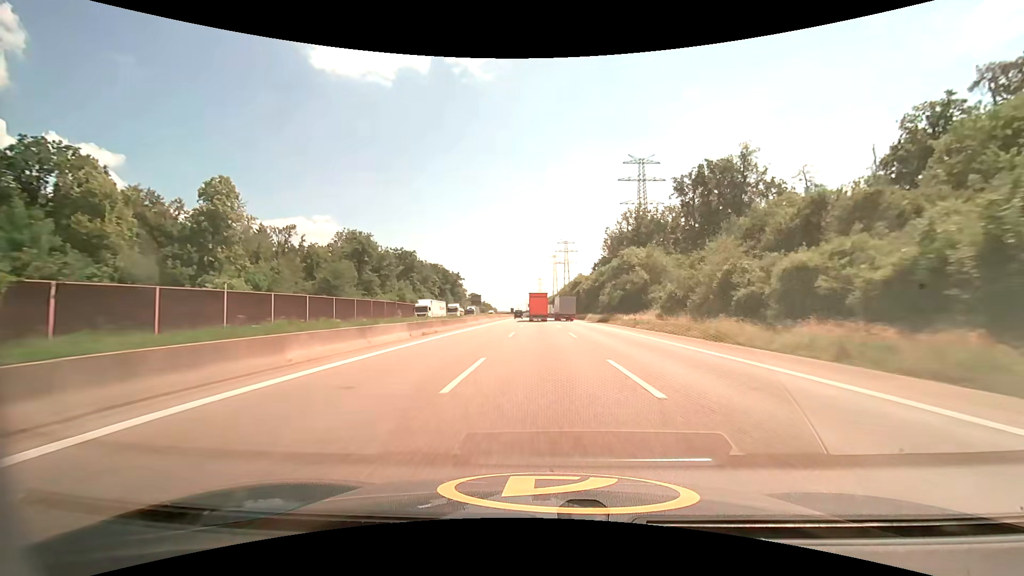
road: motorway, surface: asphalt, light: Day
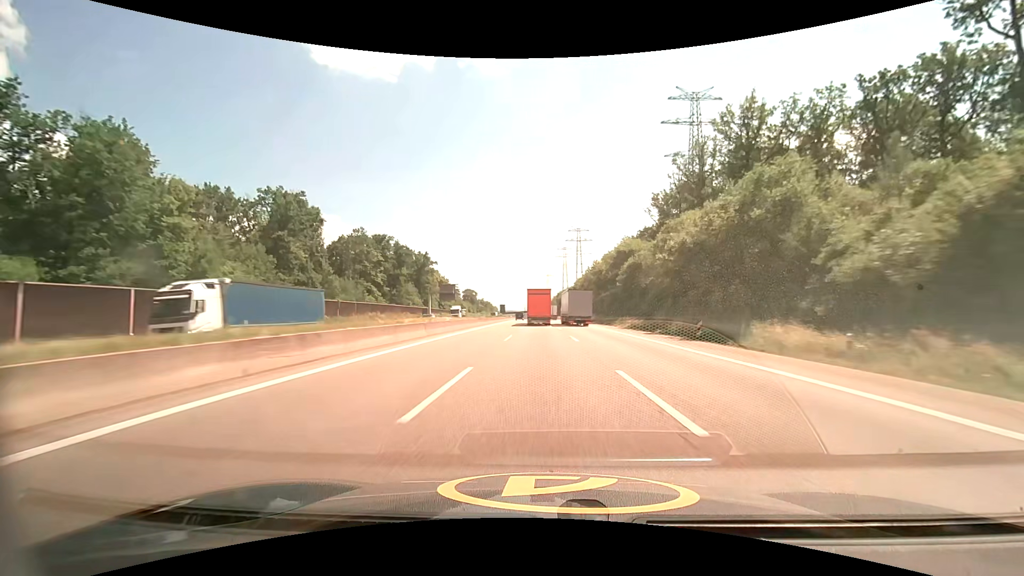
(-0.5, +73.6) m; -1°
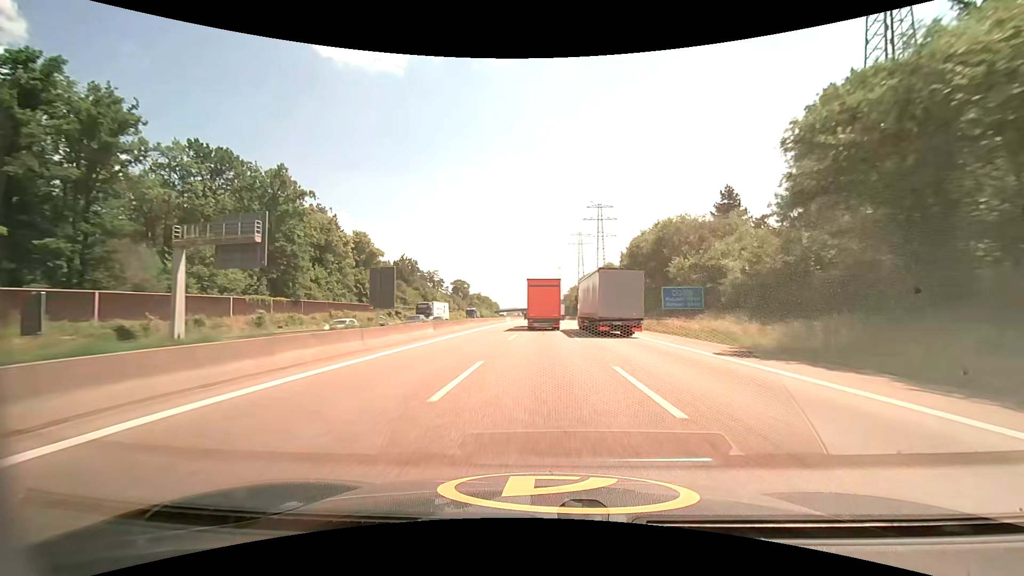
(-0.6, +88.2) m; -1°
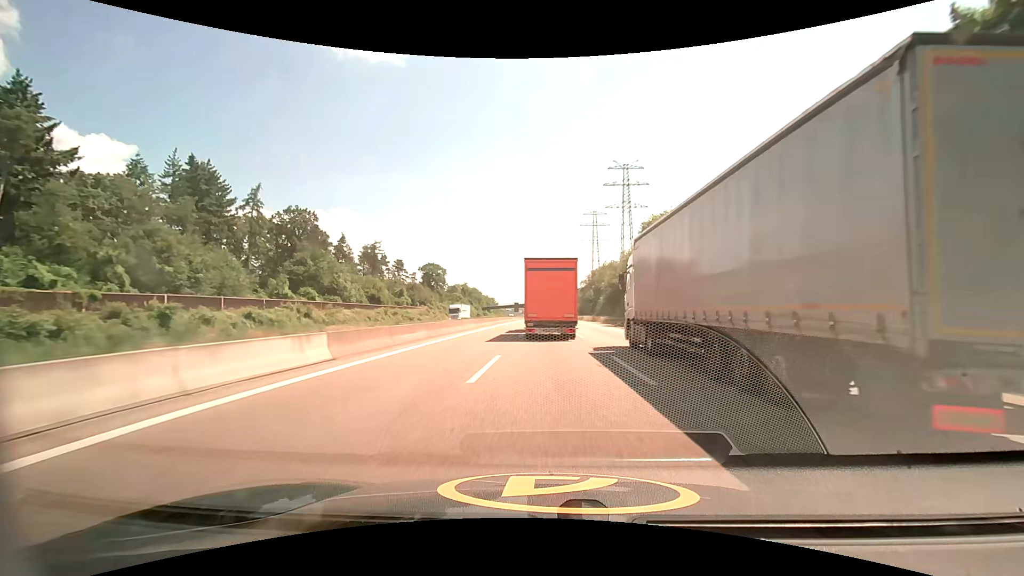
(-0.4, +87.6) m; -1°
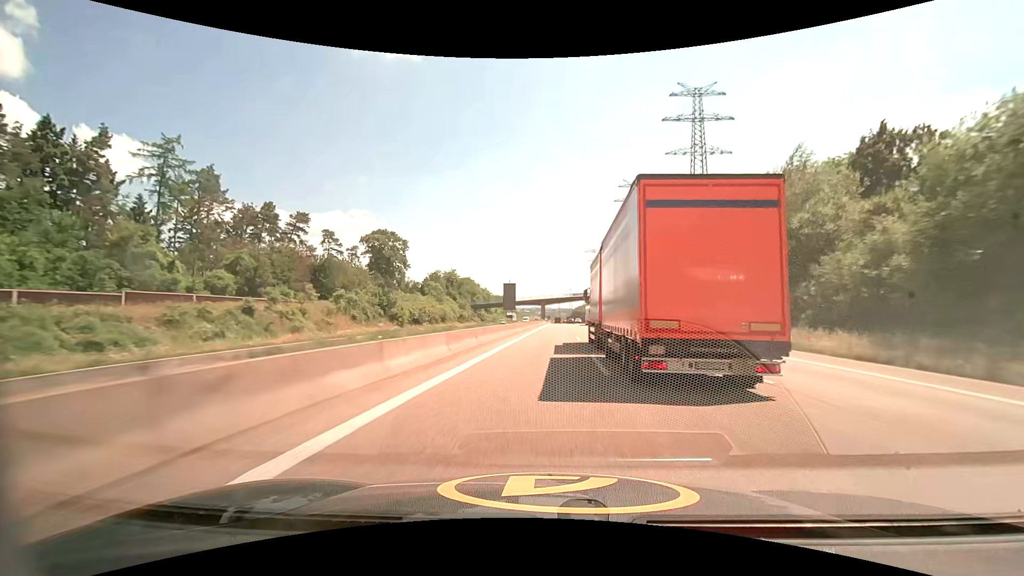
(-2.2, +87.9) m; -2°
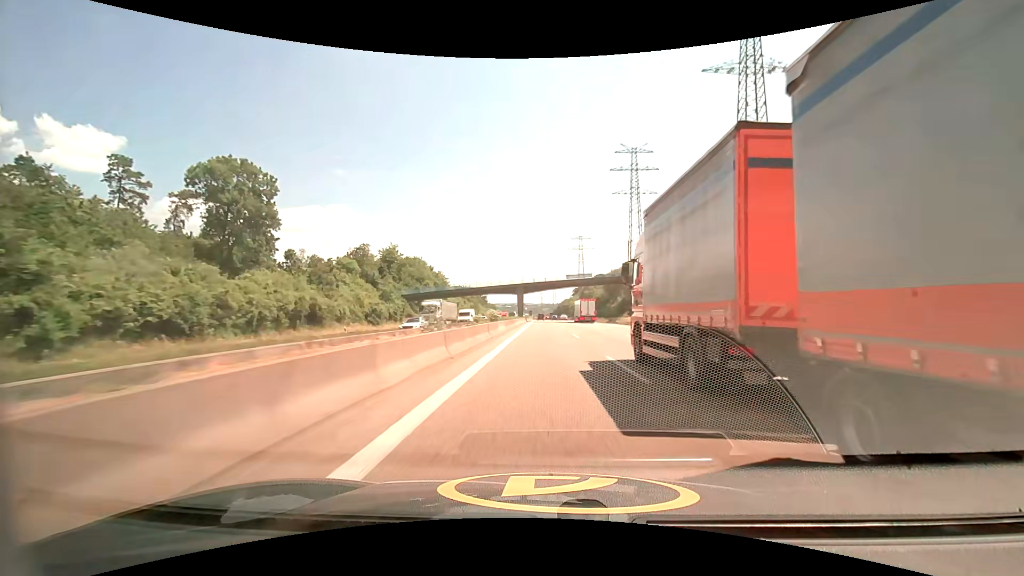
(+1.3, +56.2) m; +2°
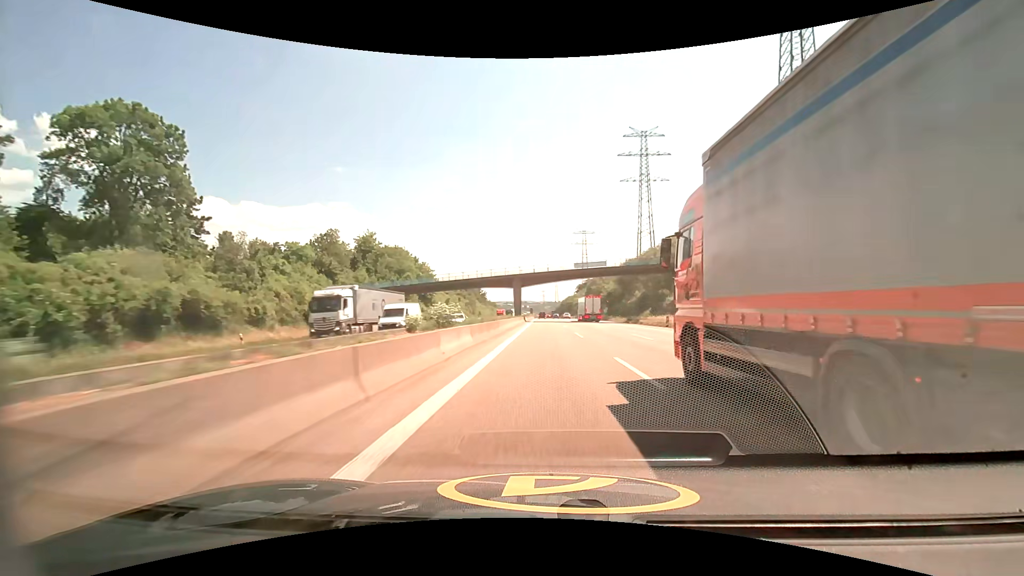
(0.0, +19.0) m; 0°
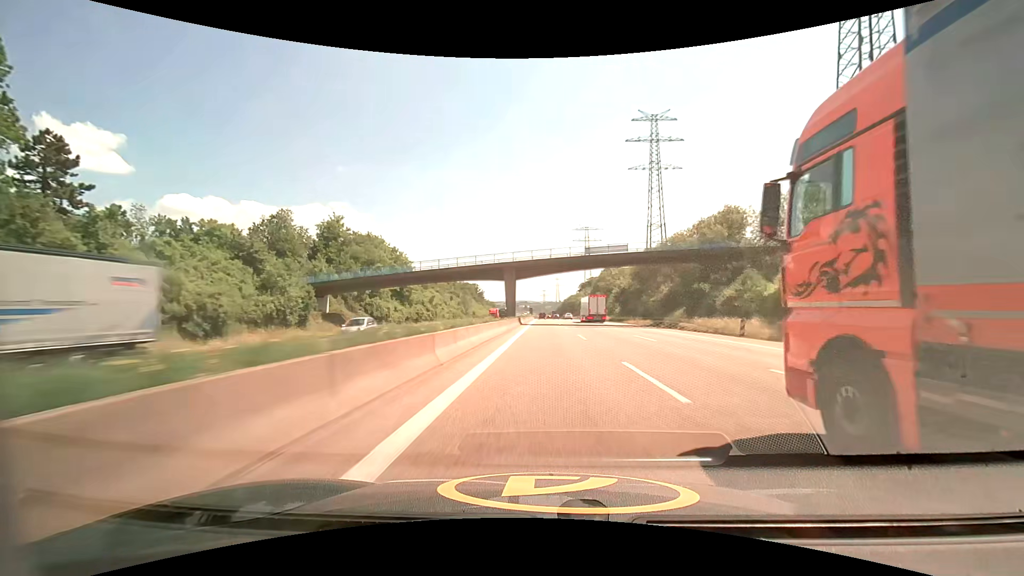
(0.0, +18.9) m; 0°
(0, +10) (0, +20) (0, +30) (0, +40) (0, +50) (0, +60) (0, +70) (0, +80) (0, +90) (0, +100) m
